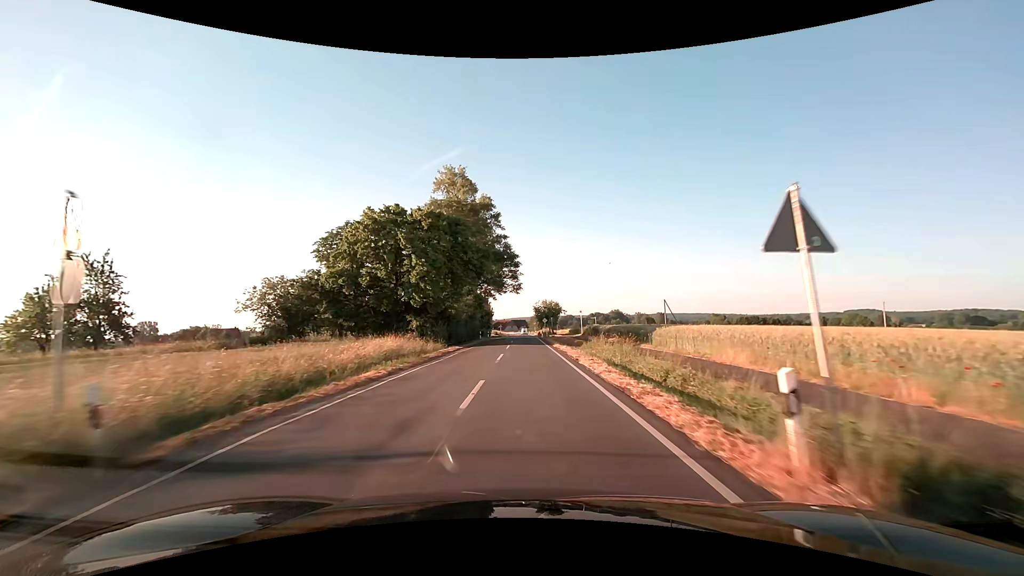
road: secondary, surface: asphalt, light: Day
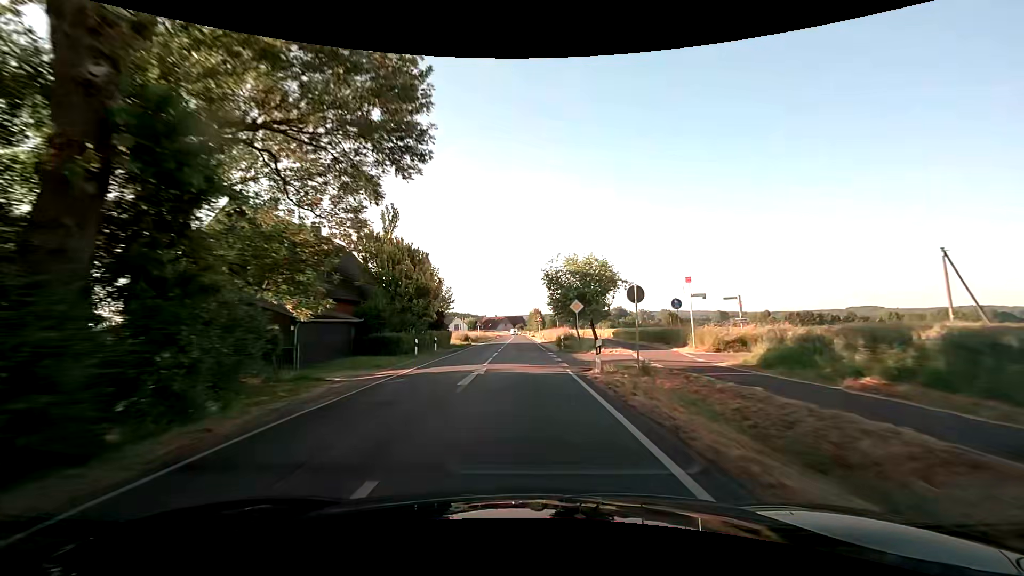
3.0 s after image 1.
(+0.2, +54.7) m; 0°
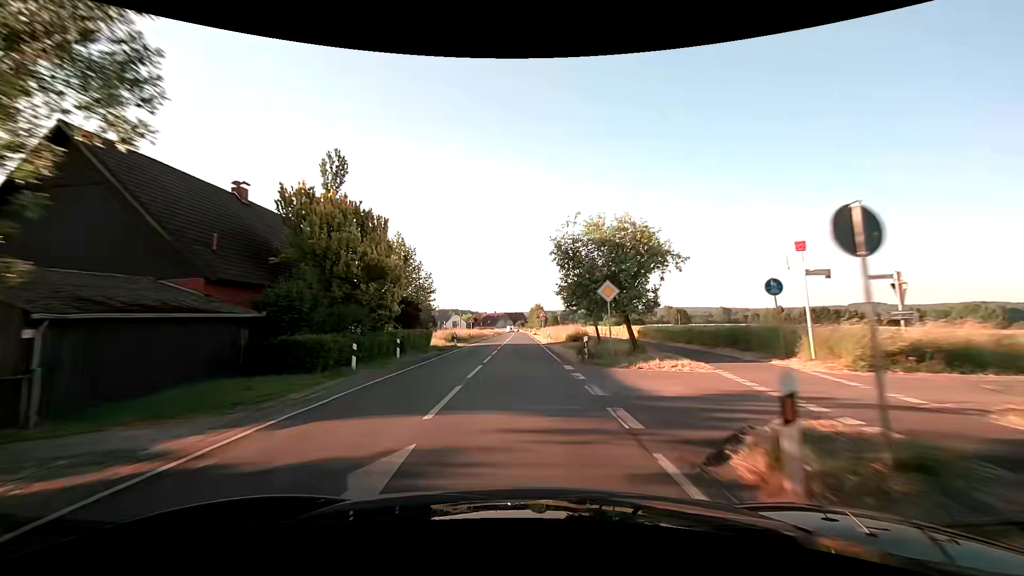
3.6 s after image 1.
(0.0, +11.0) m; 0°
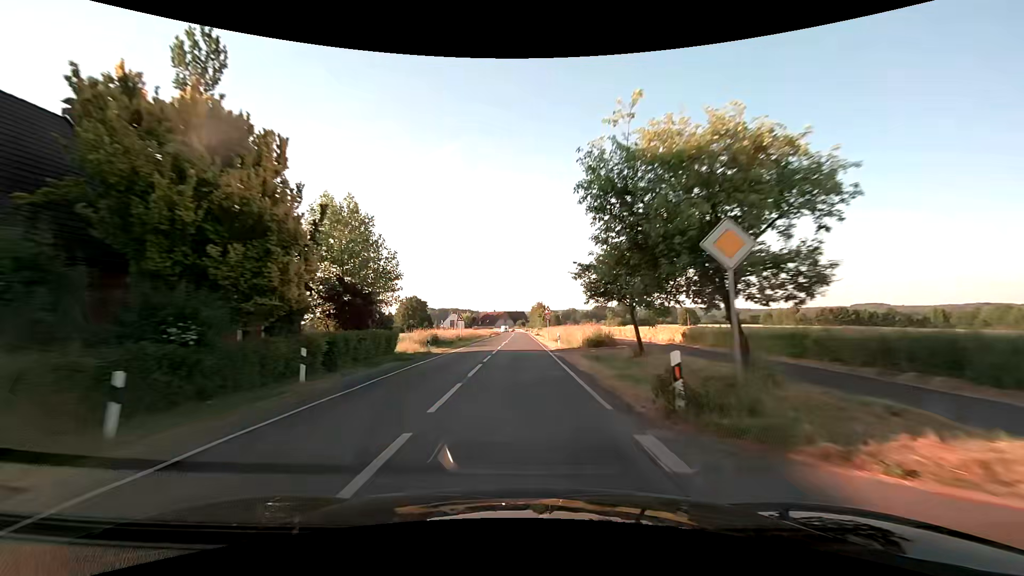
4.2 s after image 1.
(0.0, +11.0) m; 0°
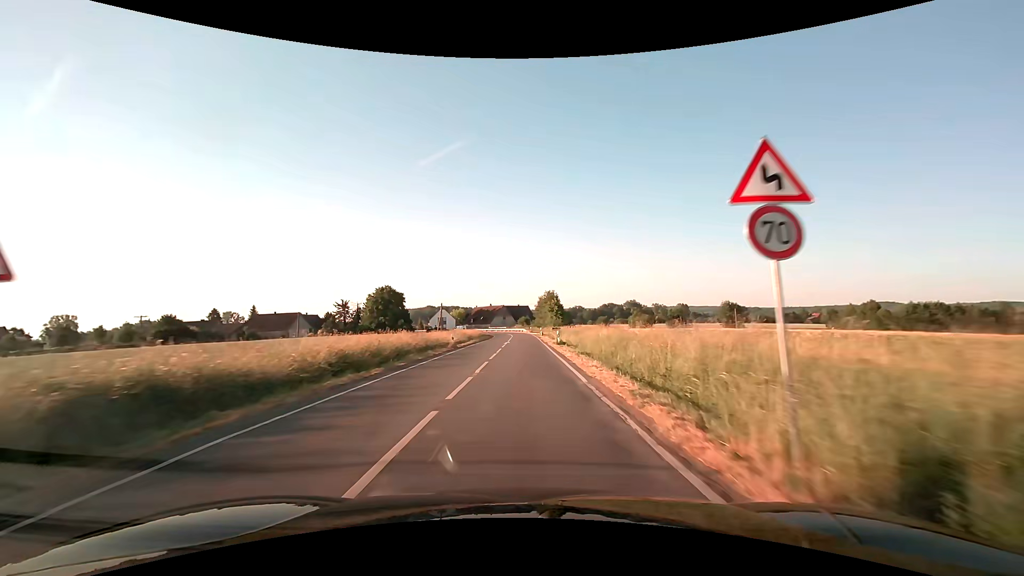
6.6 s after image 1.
(-0.2, +44.0) m; -1°
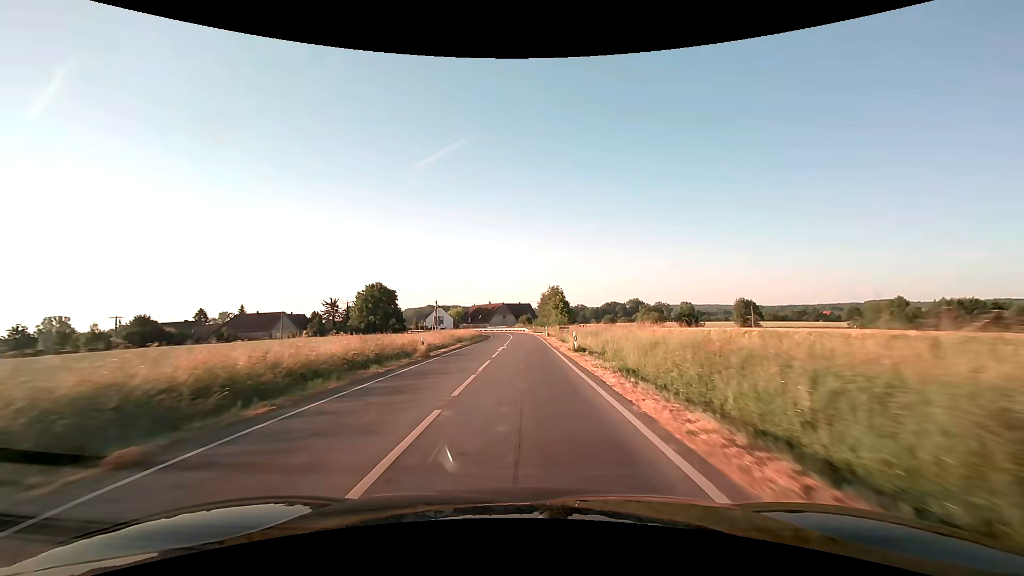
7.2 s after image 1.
(0.0, +11.0) m; 0°
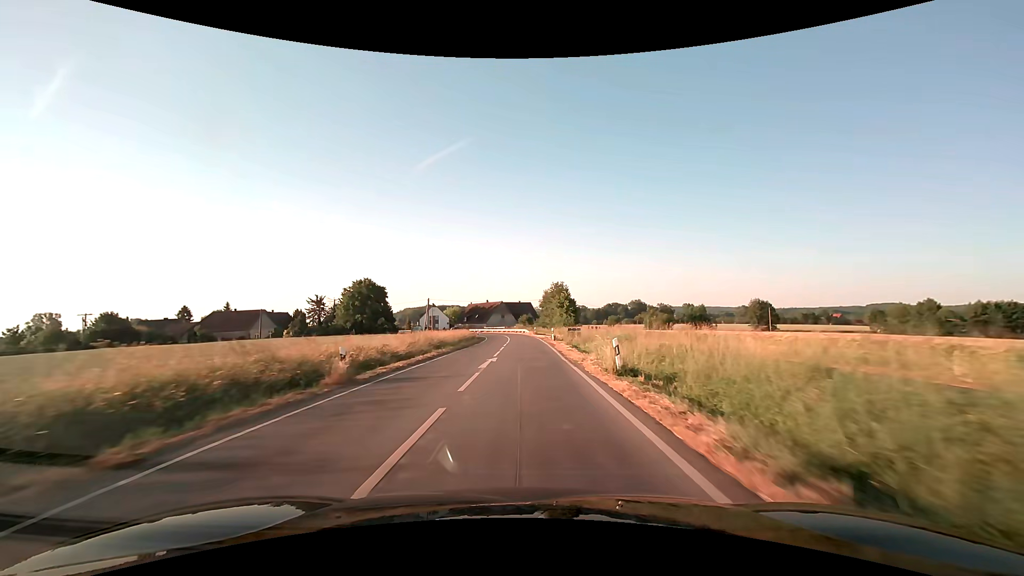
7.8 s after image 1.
(0.0, +11.0) m; 0°
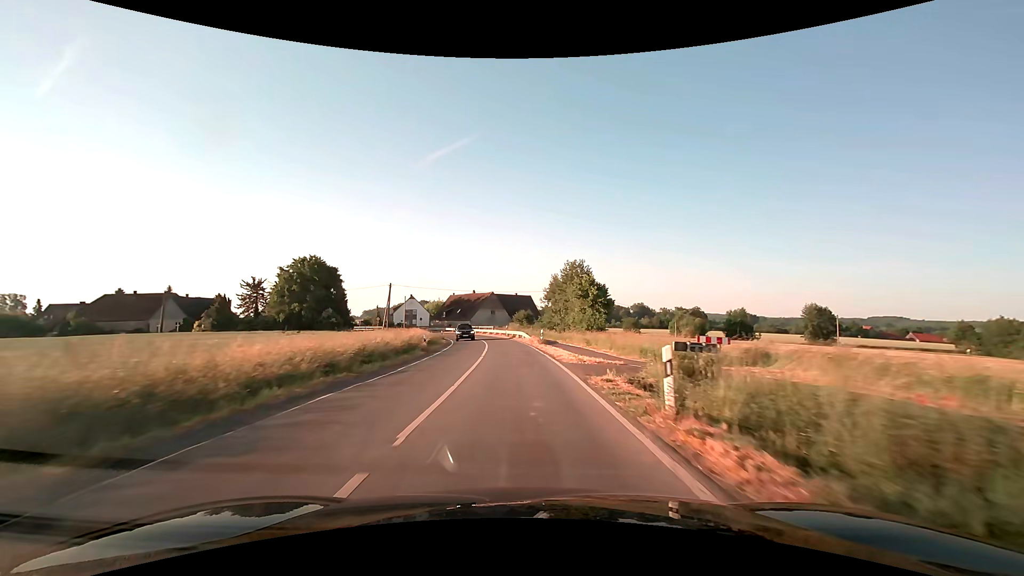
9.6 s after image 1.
(+0.1, +32.9) m; 0°
(0, +10) (0, +20) (-1, +30) (-1, +40) (-3, +50) (-4, +60) (-7, +69) (-10, +79) (-15, +88) (-20, +96) m
